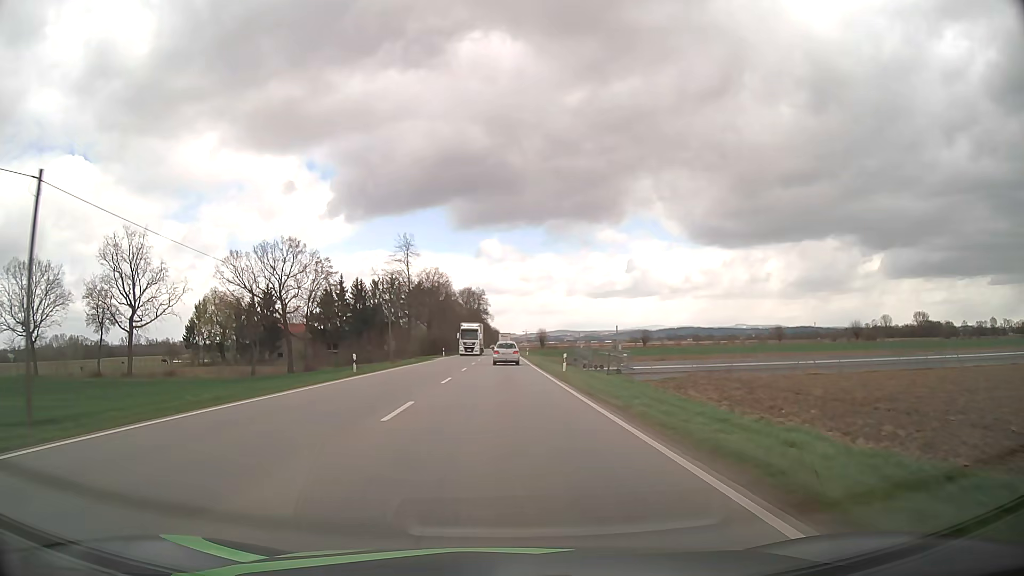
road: primary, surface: asphalt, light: Day
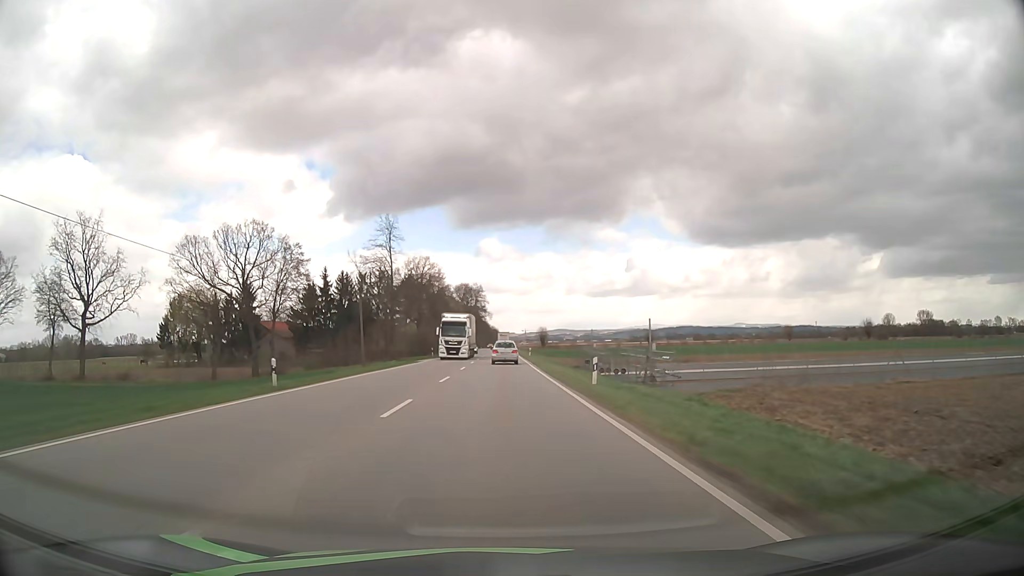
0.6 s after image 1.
(0.0, +11.4) m; 0°
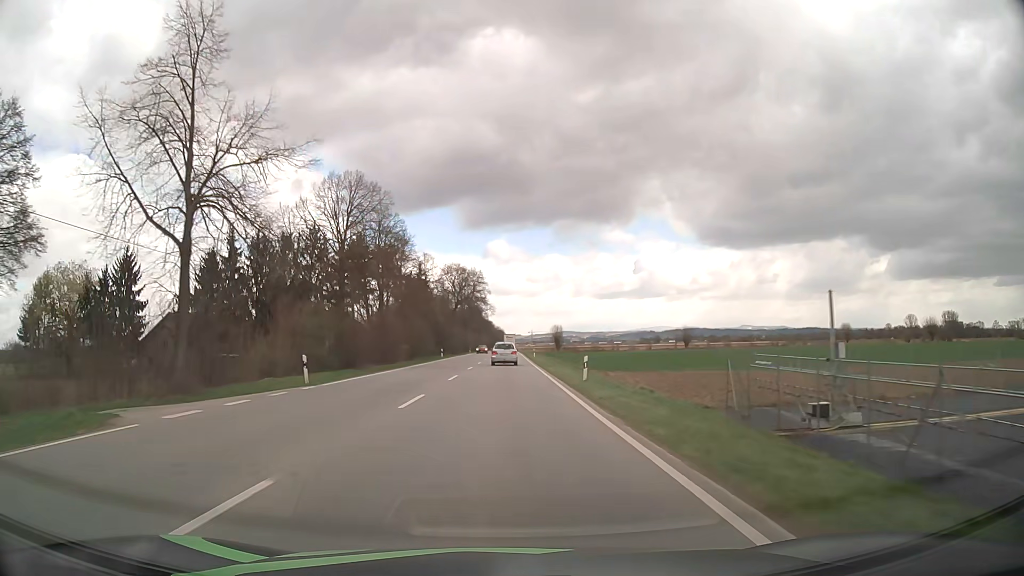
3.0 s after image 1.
(-0.1, +46.0) m; -1°
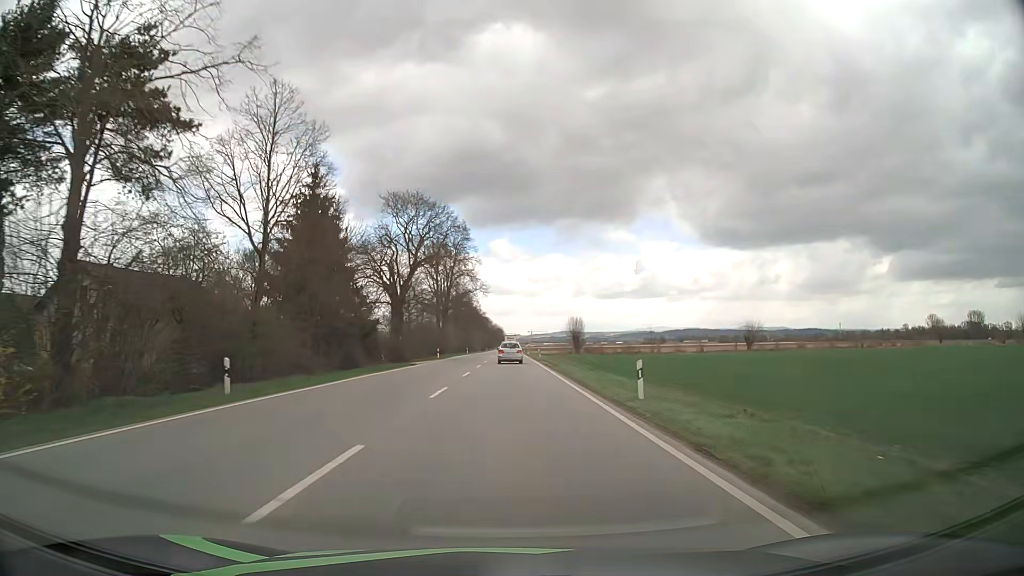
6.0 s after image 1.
(-0.1, +57.8) m; 0°
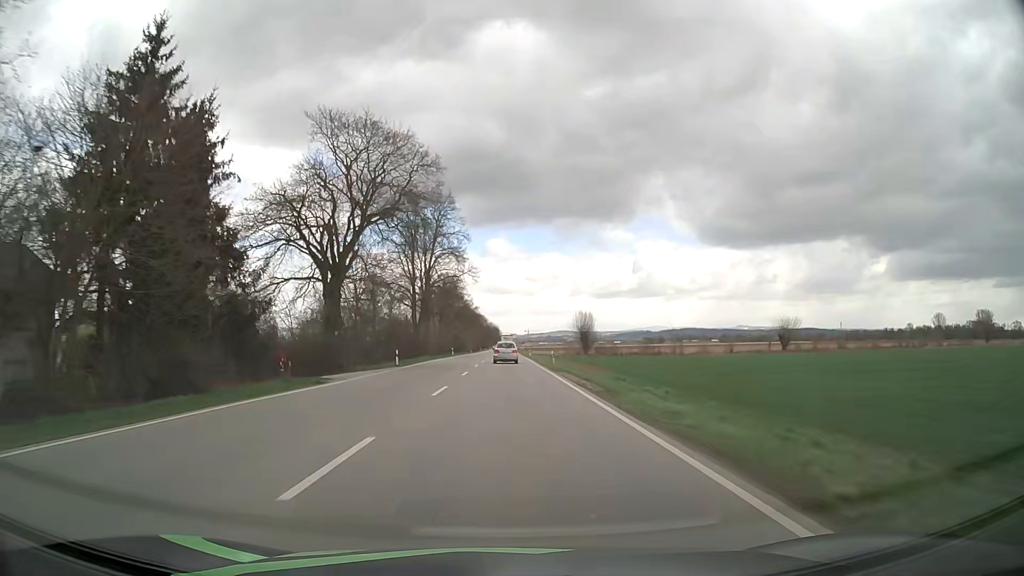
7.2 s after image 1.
(+0.1, +23.2) m; 0°
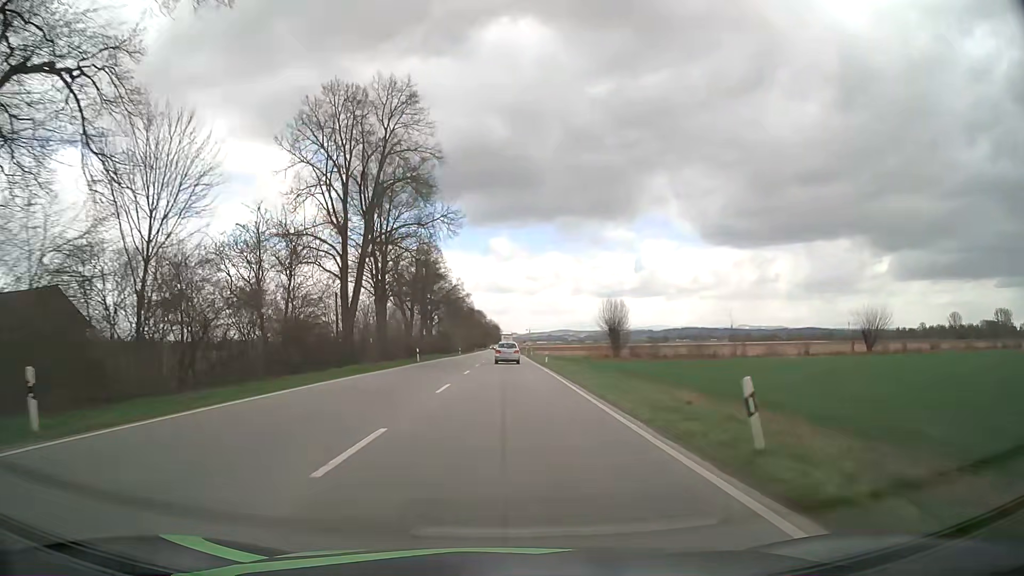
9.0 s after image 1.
(0.0, +34.9) m; 0°
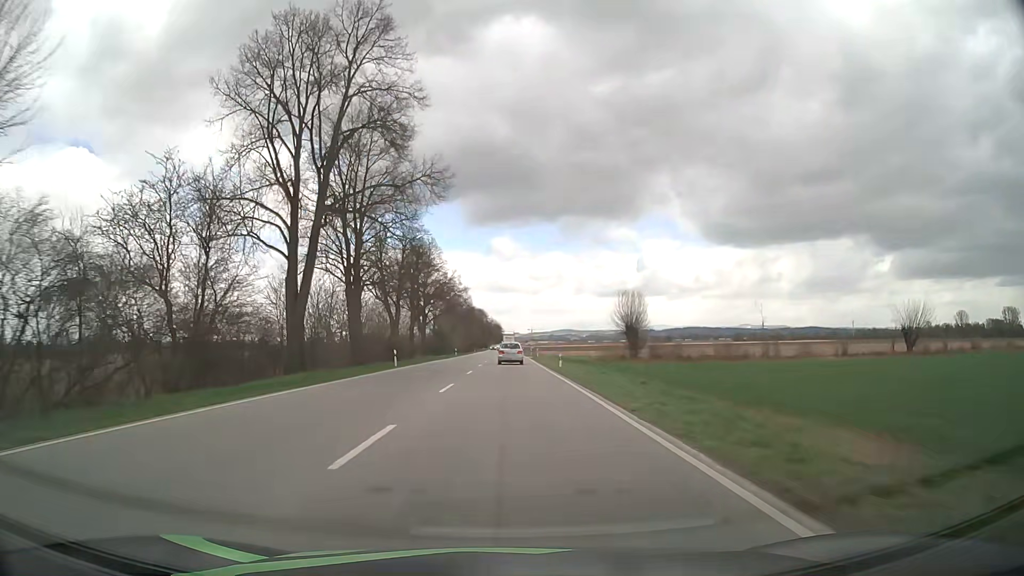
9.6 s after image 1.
(0.0, +11.6) m; 0°
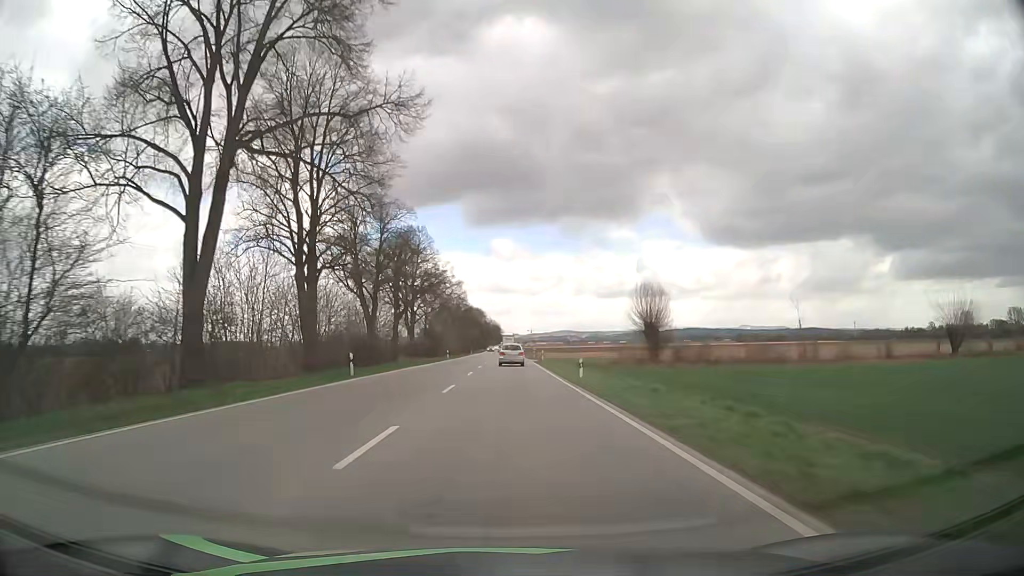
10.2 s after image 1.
(0.0, +11.7) m; 0°
